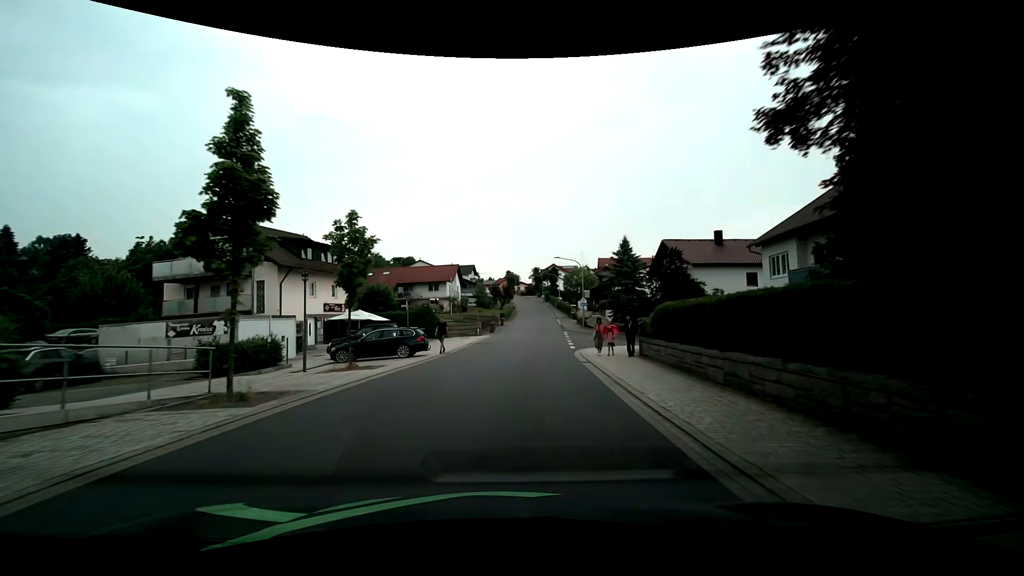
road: tertiary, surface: asphalt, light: Day
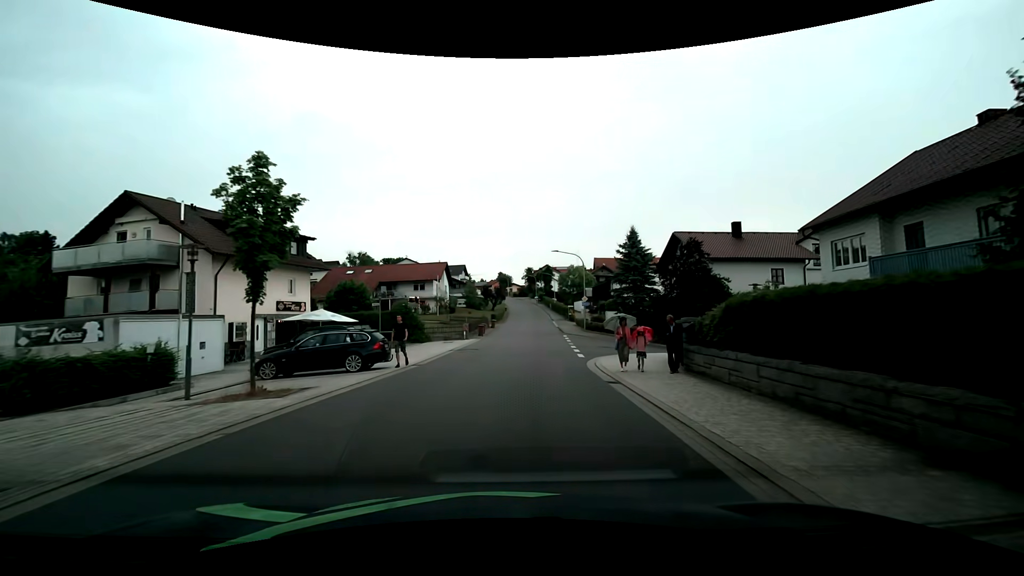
(0.0, +6.2) m; 0°
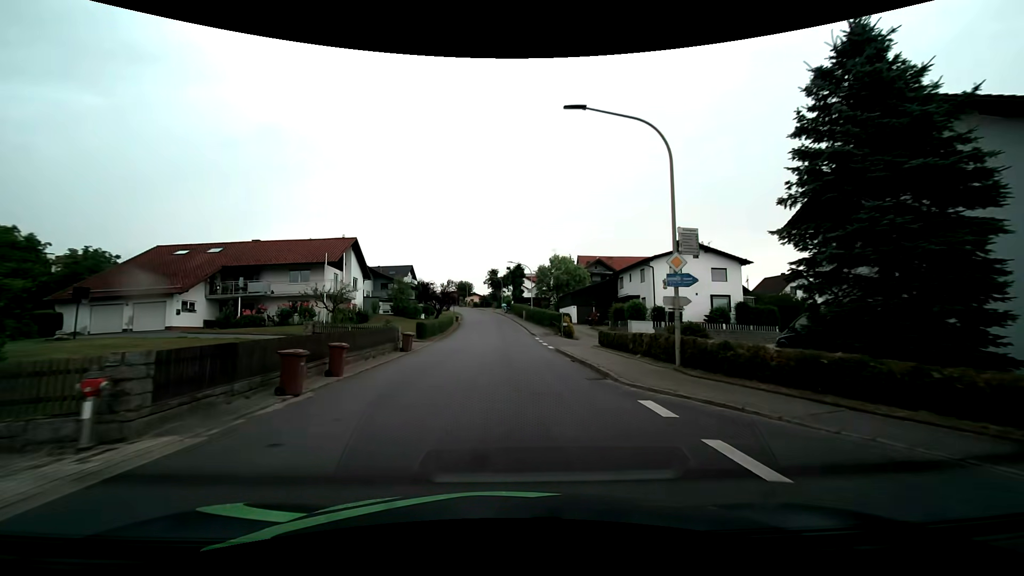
(+1.7, +32.2) m; +5°
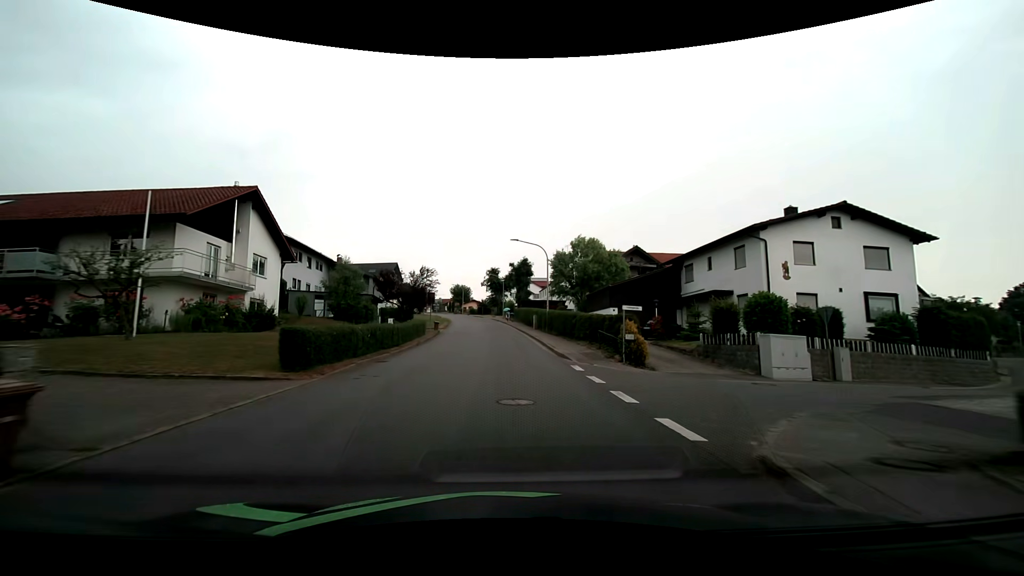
(0.0, +20.5) m; 0°
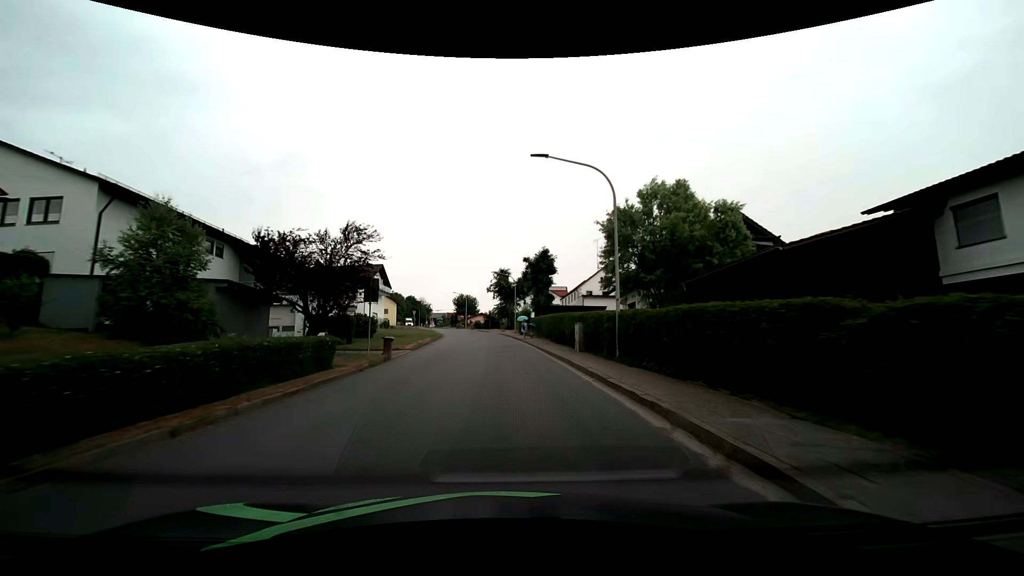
(-0.2, +21.6) m; -1°
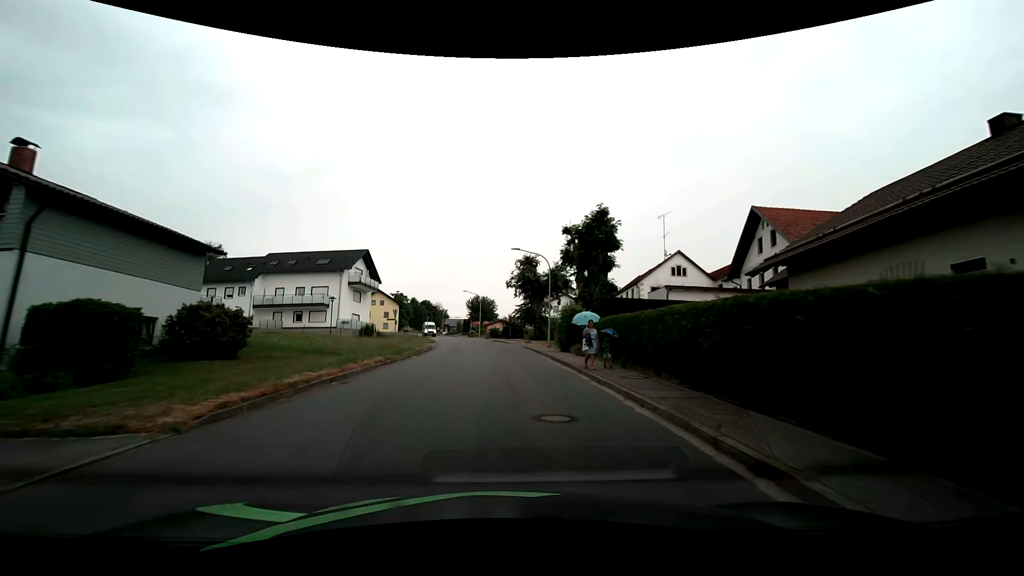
(-0.5, +22.3) m; -3°
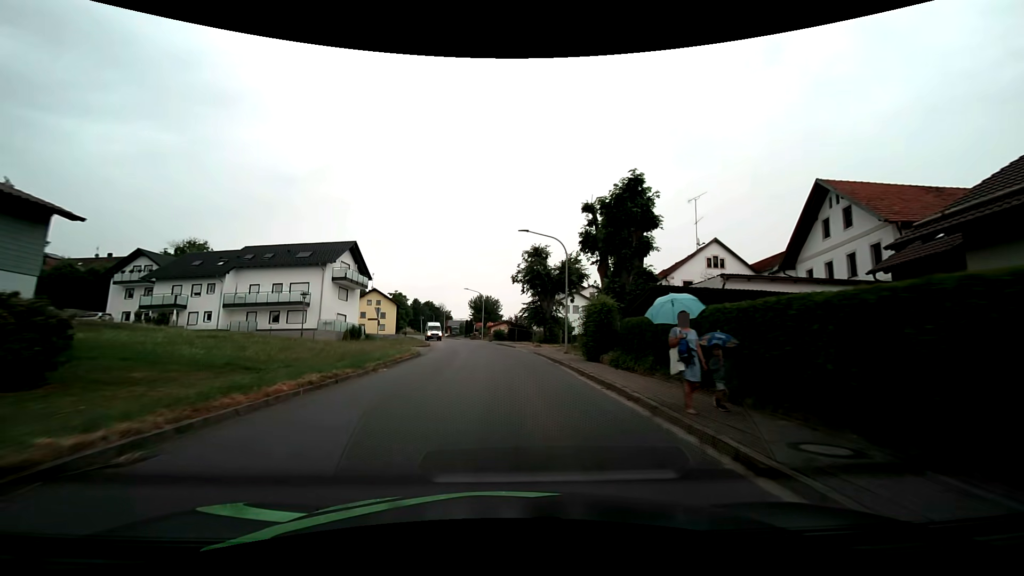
(0.0, +7.5) m; 0°
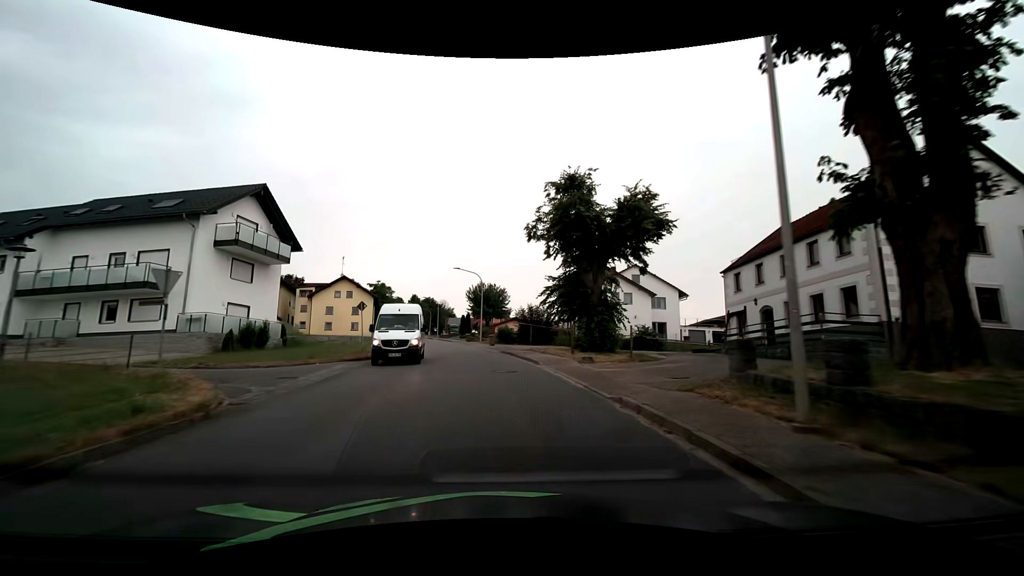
(-0.2, +22.7) m; -1°
(0, +10) (-1, +20) (-2, +30) (-4, +40) (-6, +49) (-8, +59) (-11, +69) (-13, +79) (-15, +88) (-18, +98) m
